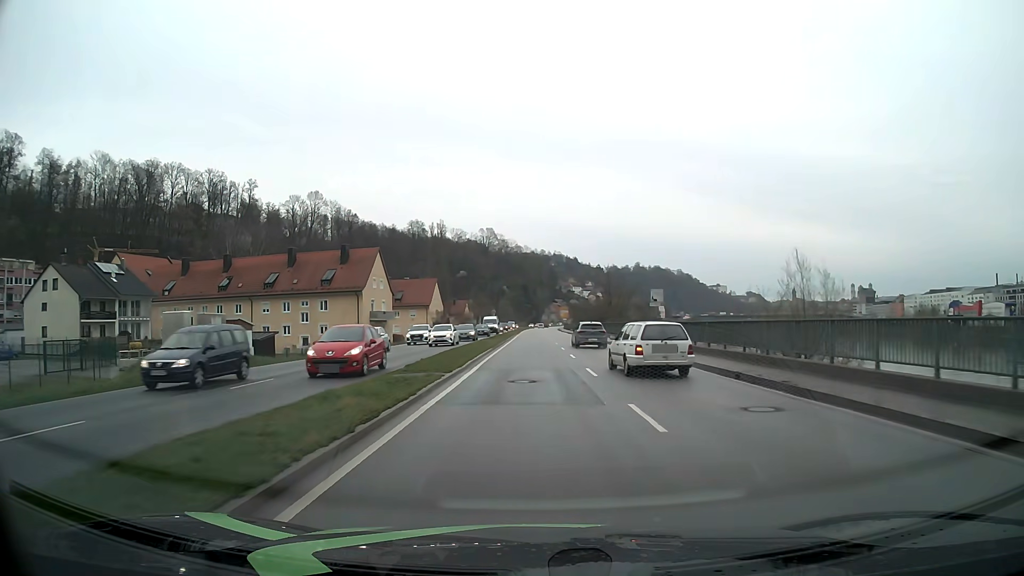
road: primary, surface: asphalt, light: Day
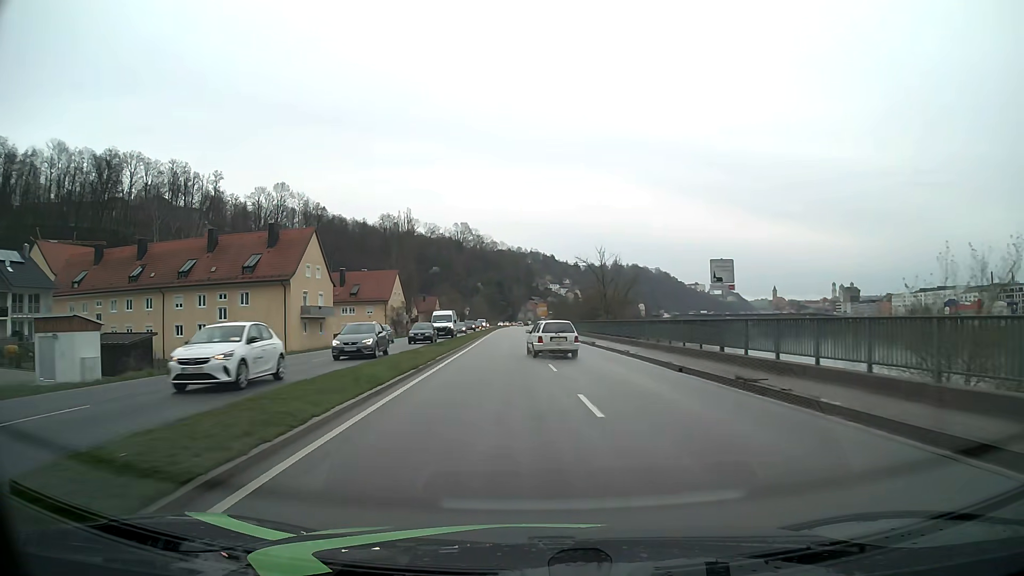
(+0.3, +17.1) m; +2°
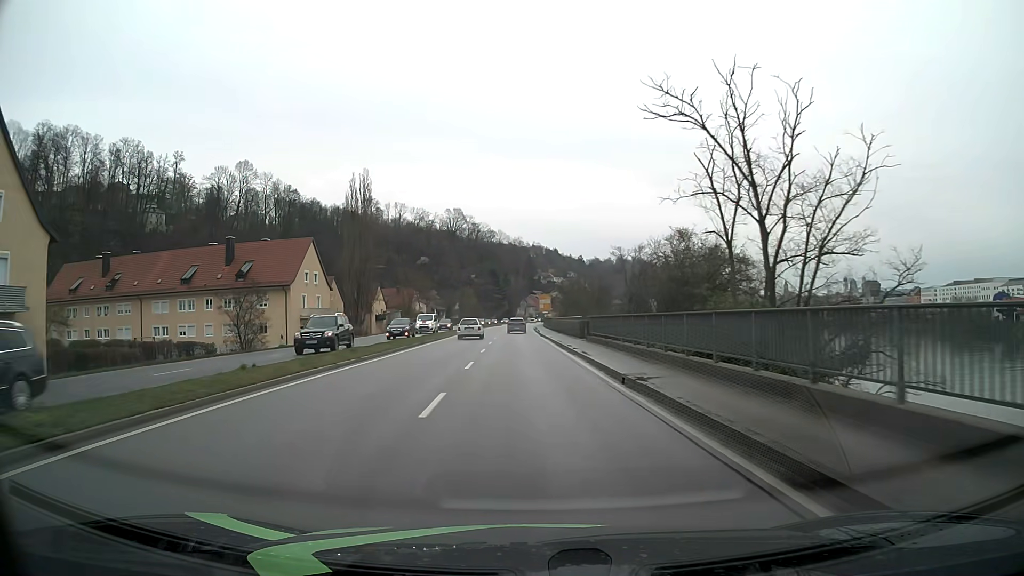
(+1.0, +45.6) m; 0°
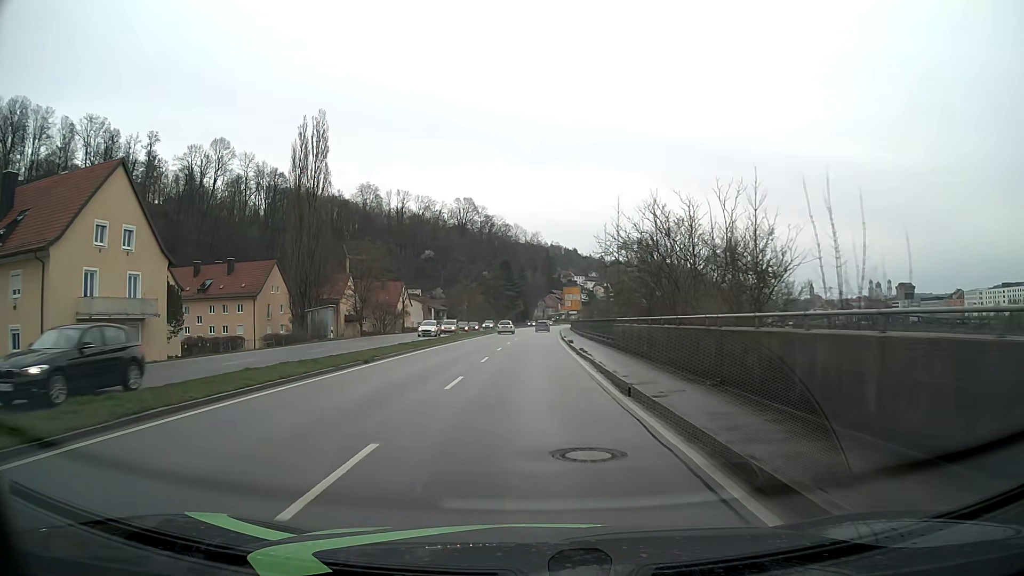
(-0.9, +40.5) m; -2°
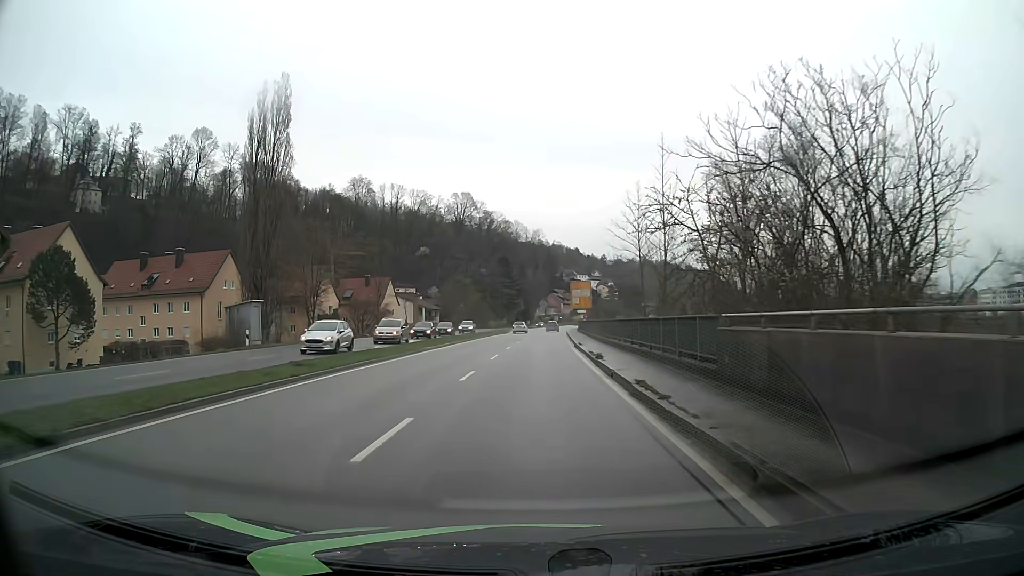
(0.0, +16.1) m; 0°
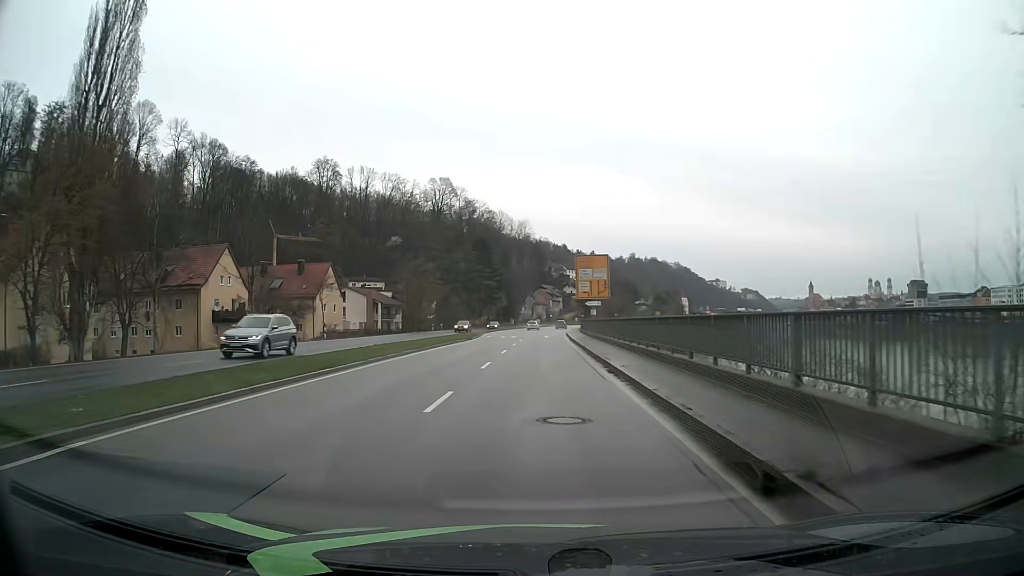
(+0.3, +32.6) m; +1°
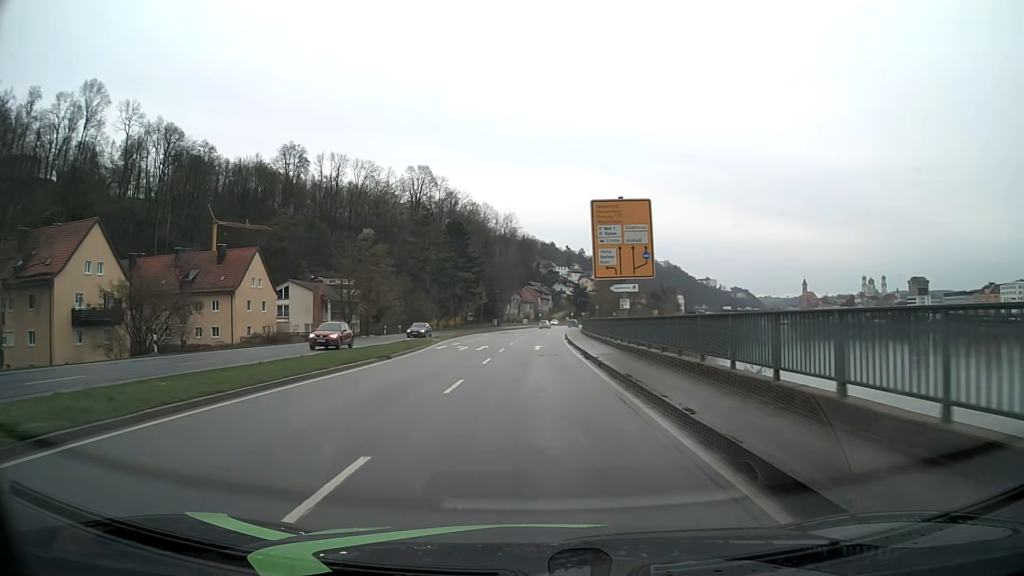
(+0.3, +24.2) m; +1°
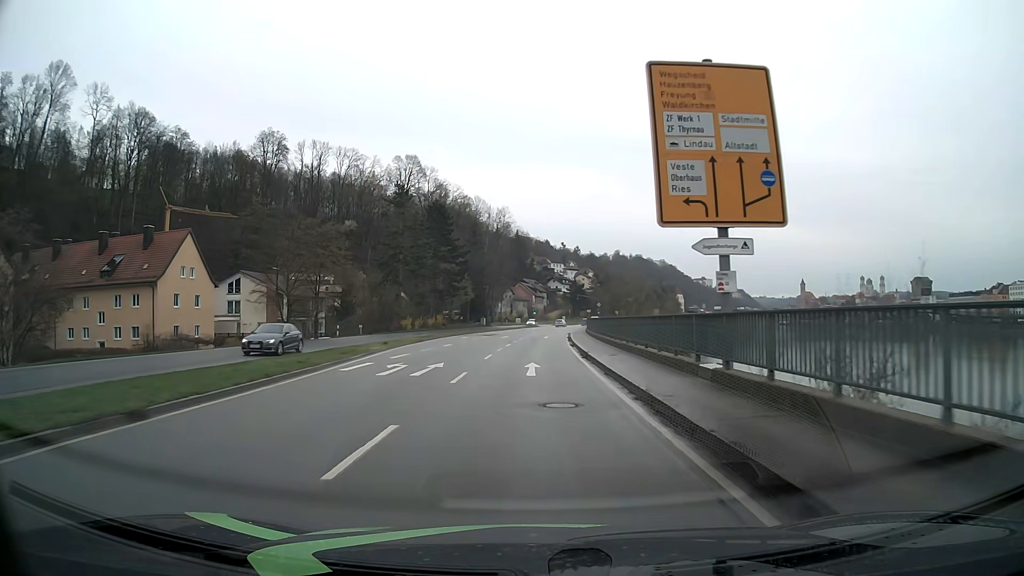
(+0.1, +16.1) m; +1°
(0, +10) (0, +20) (0, +30) (0, +40) (+1, +50) (+1, +60) (+2, +70) (+3, +80) (+4, +90) (+5, +100) m
